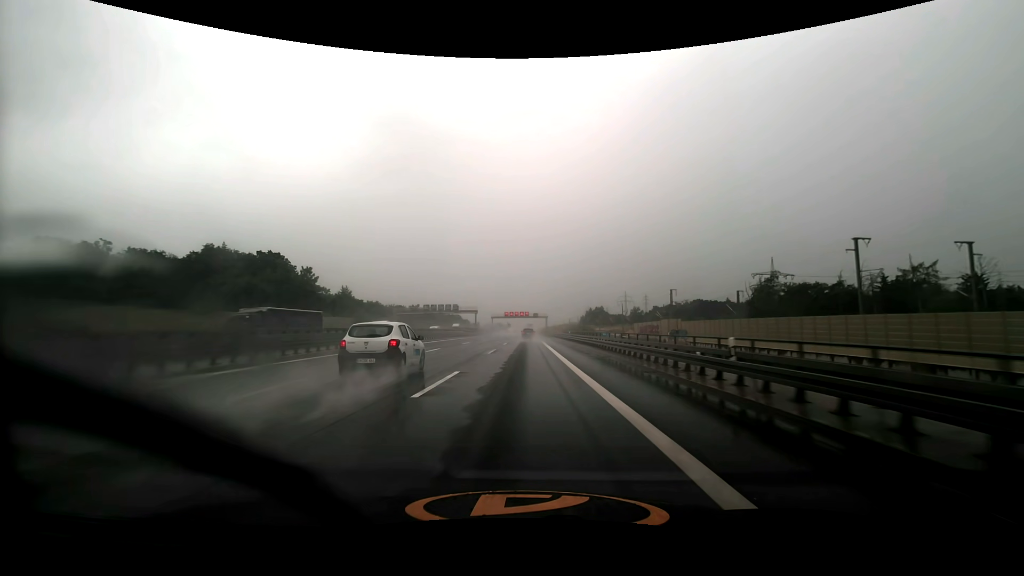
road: motorway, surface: asphalt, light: Day
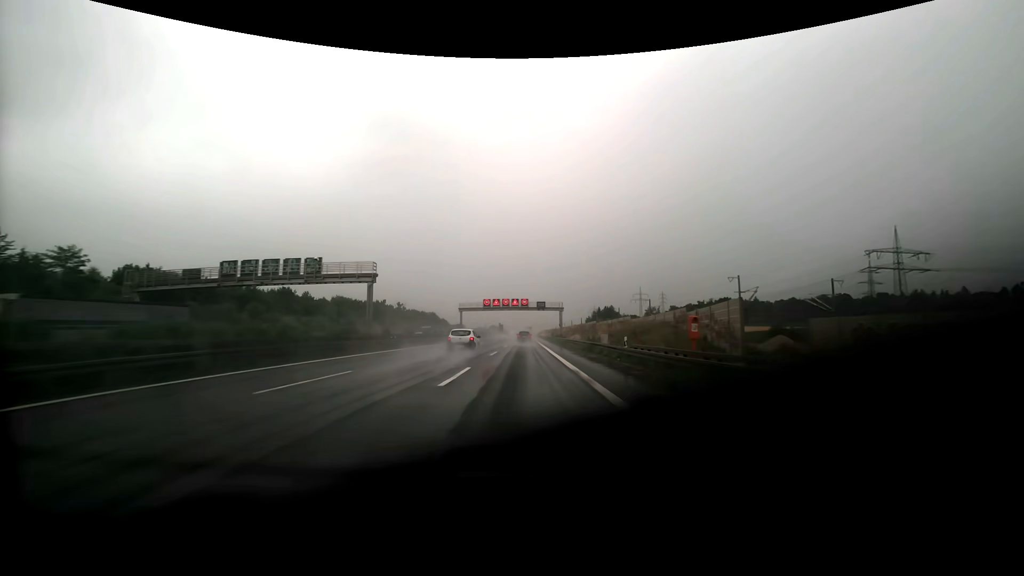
(+0.2, +86.7) m; 0°
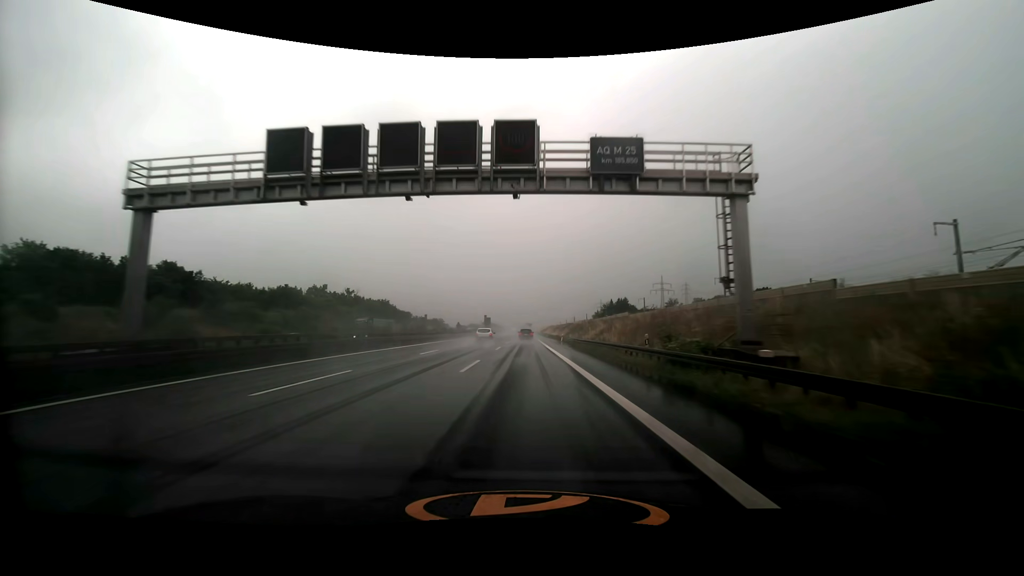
(-0.1, +85.5) m; 0°
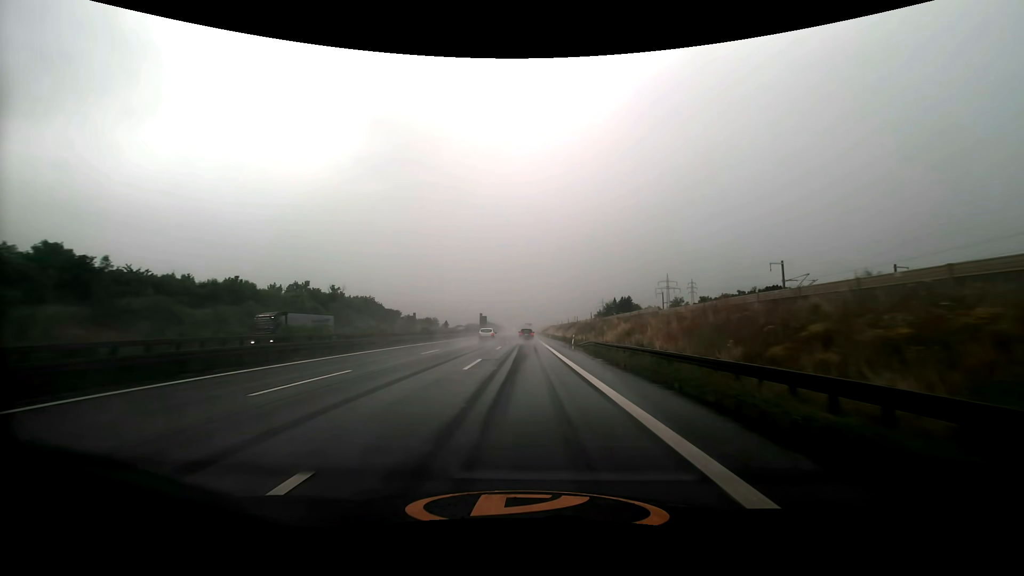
(0.0, +17.0) m; 0°
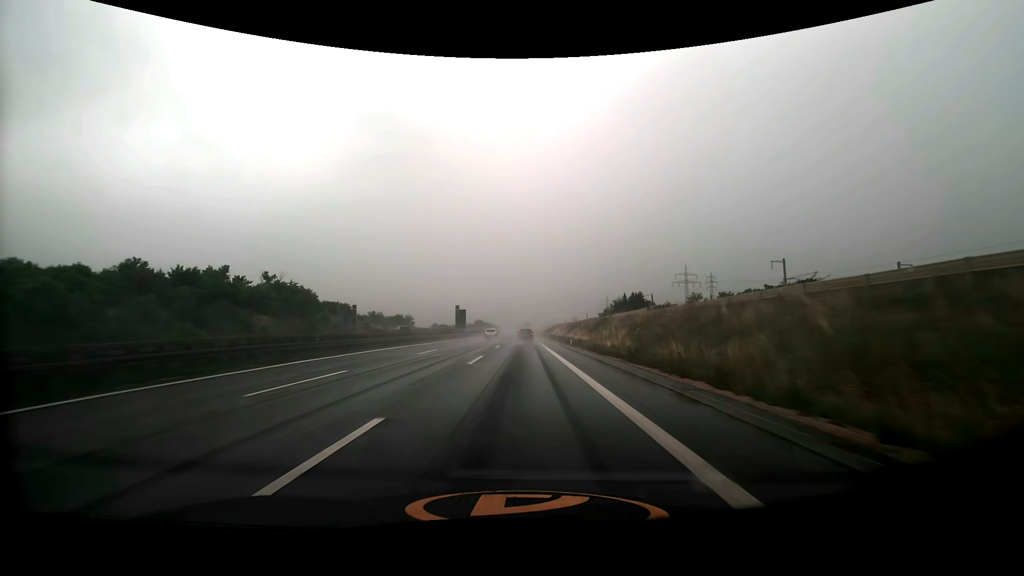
(+0.2, +51.4) m; 0°
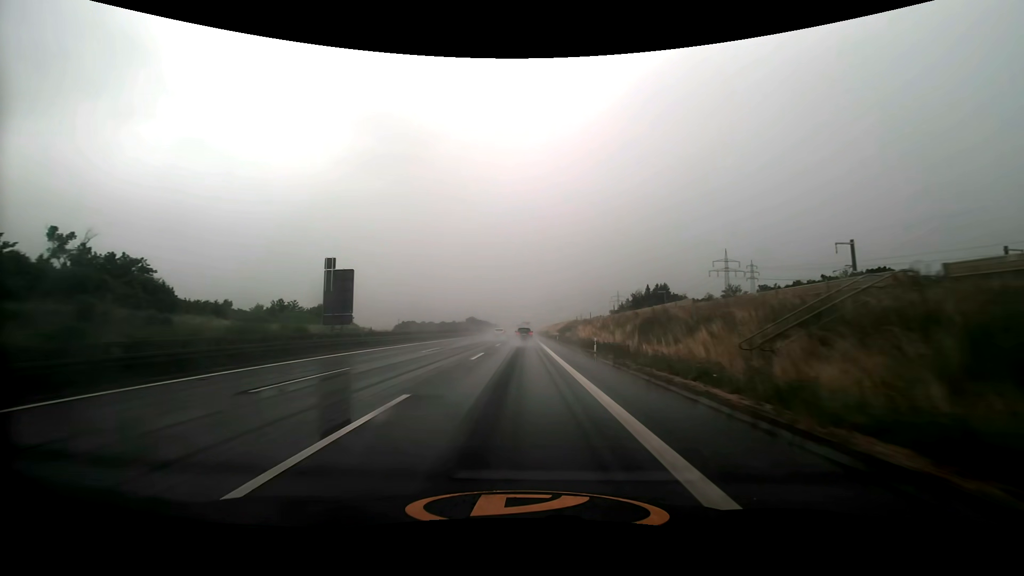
(-0.1, +69.7) m; 0°
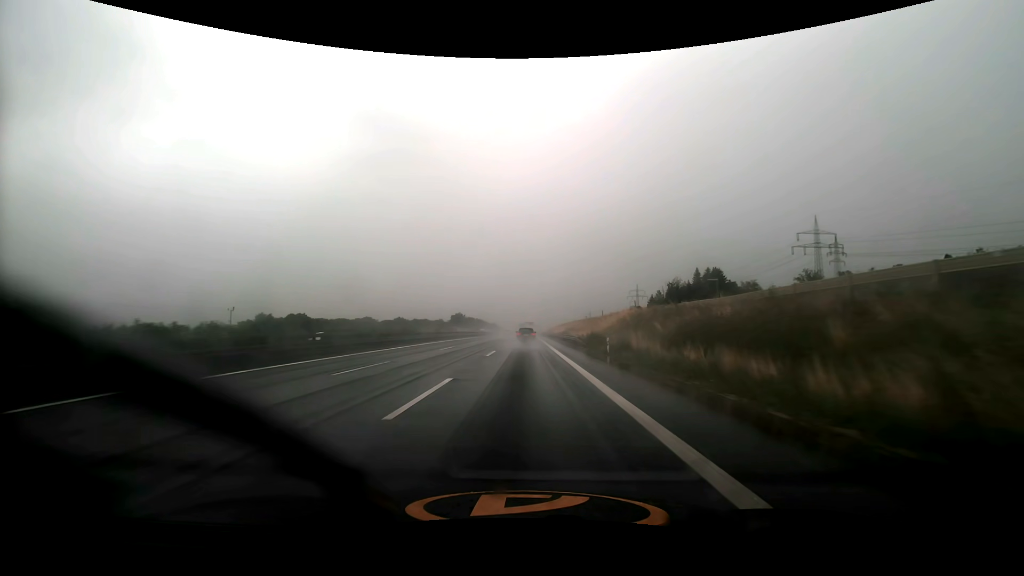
(-0.3, +86.5) m; 0°
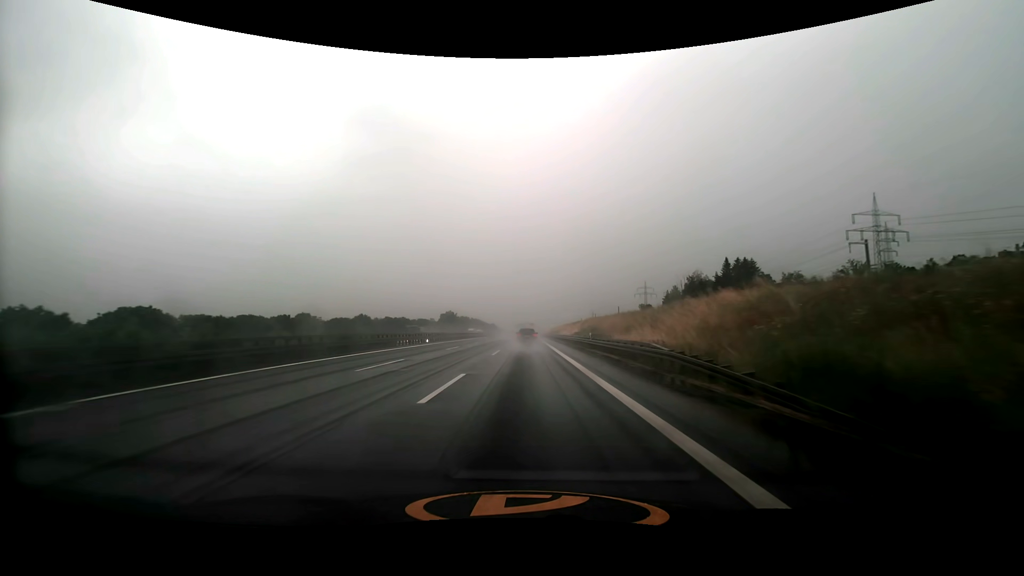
(0.0, +34.4) m; 0°
(0, +10) (0, +20) (0, +30) (0, +40) (0, +50) (0, +60) (0, +70) (0, +80) (0, +90) (0, +100) m
